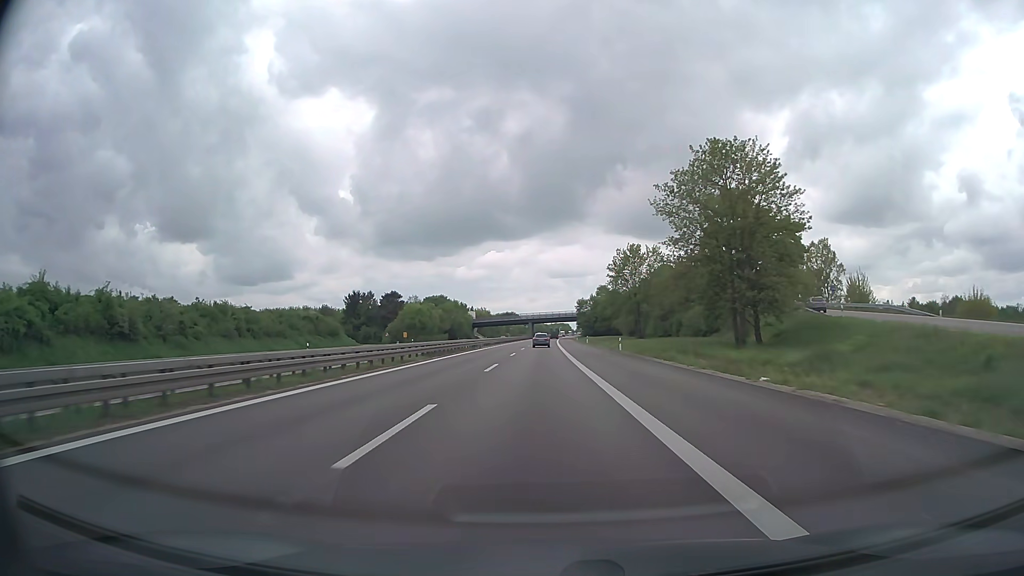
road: trunk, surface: asphalt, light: Day
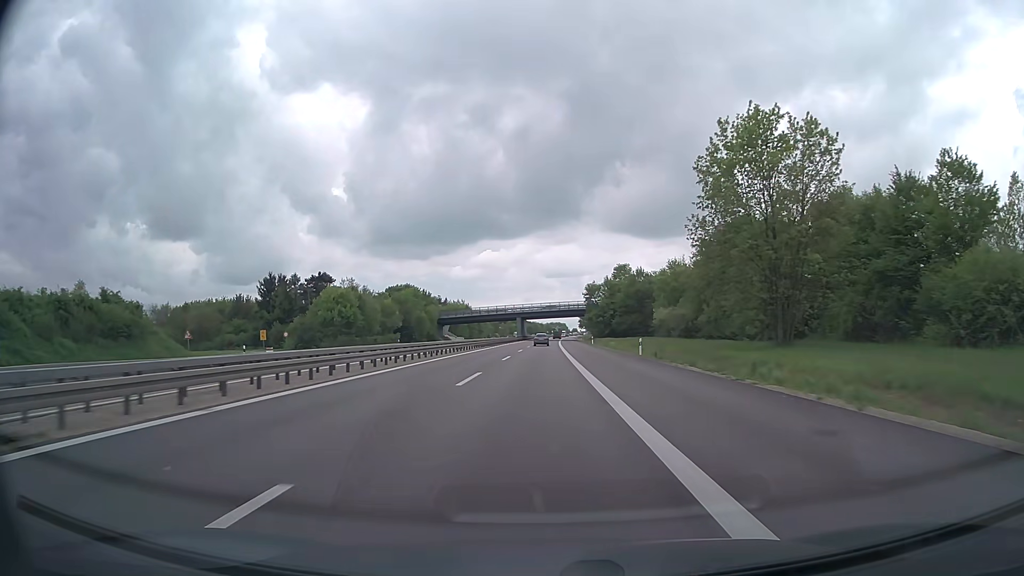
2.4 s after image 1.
(+0.3, +61.2) m; +1°
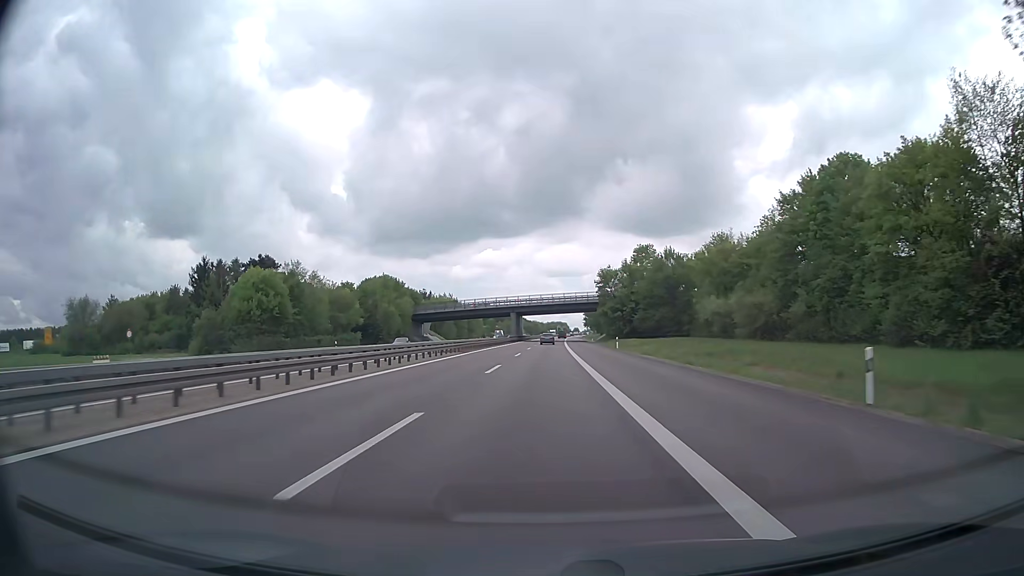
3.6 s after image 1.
(-0.1, +30.6) m; 0°
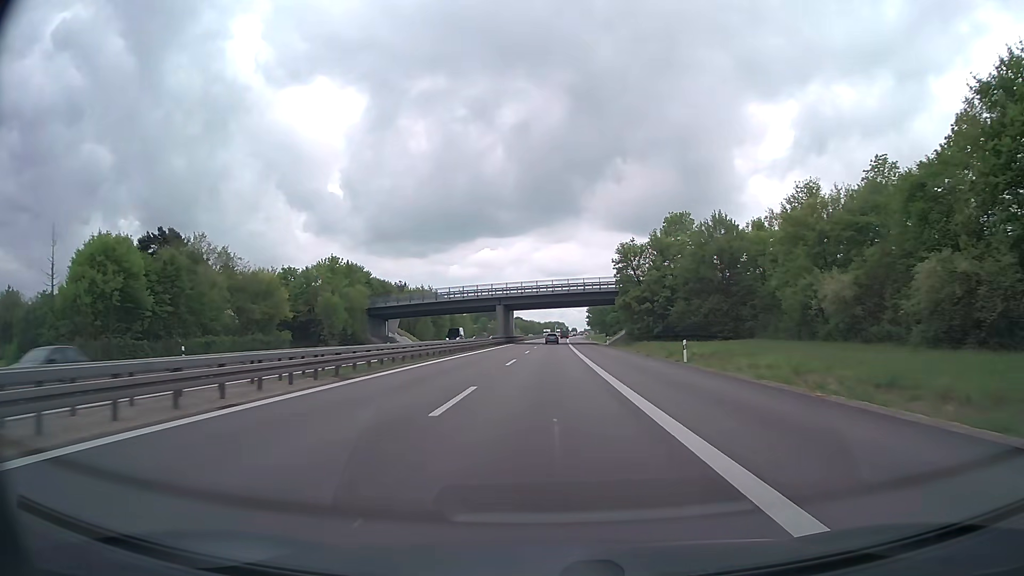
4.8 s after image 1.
(0.0, +30.5) m; 0°
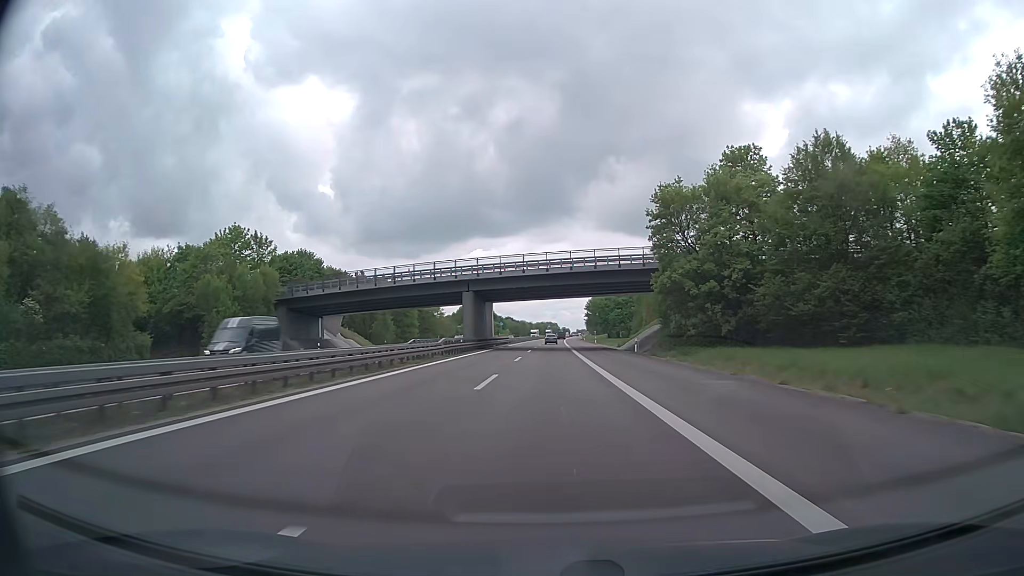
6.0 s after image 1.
(+0.1, +30.5) m; +1°
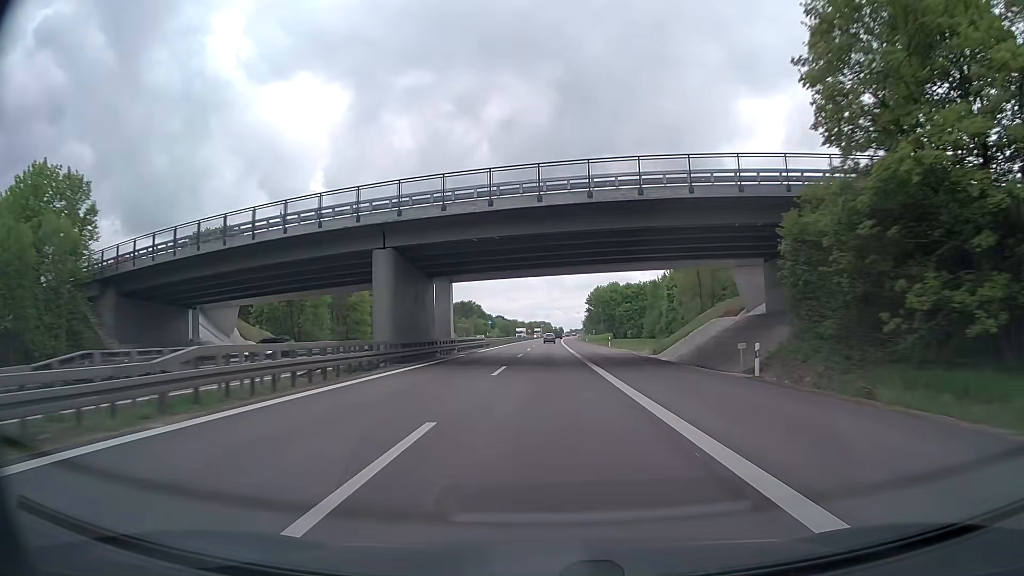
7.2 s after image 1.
(+0.1, +30.6) m; 0°
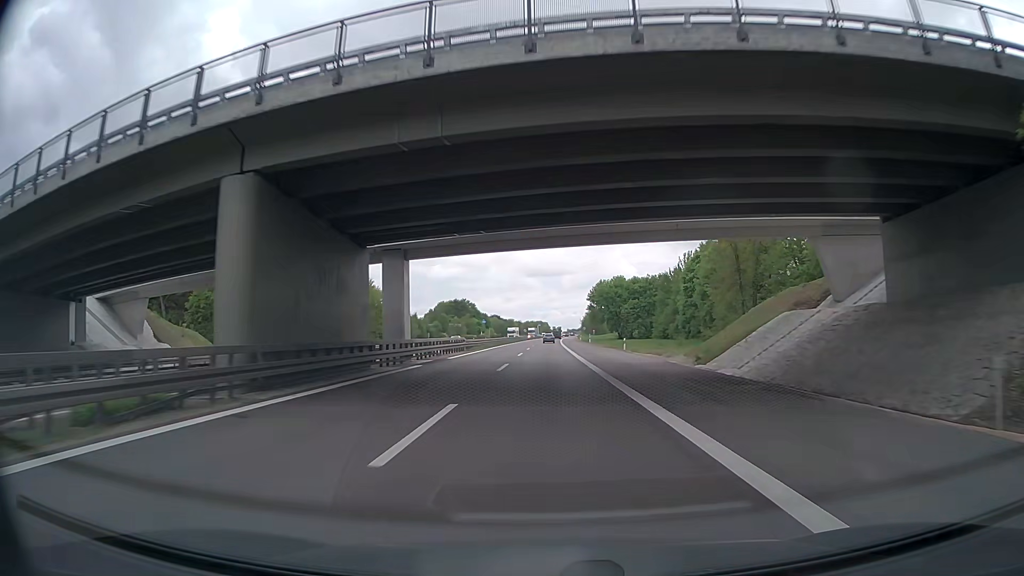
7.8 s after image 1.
(0.0, +15.4) m; 0°
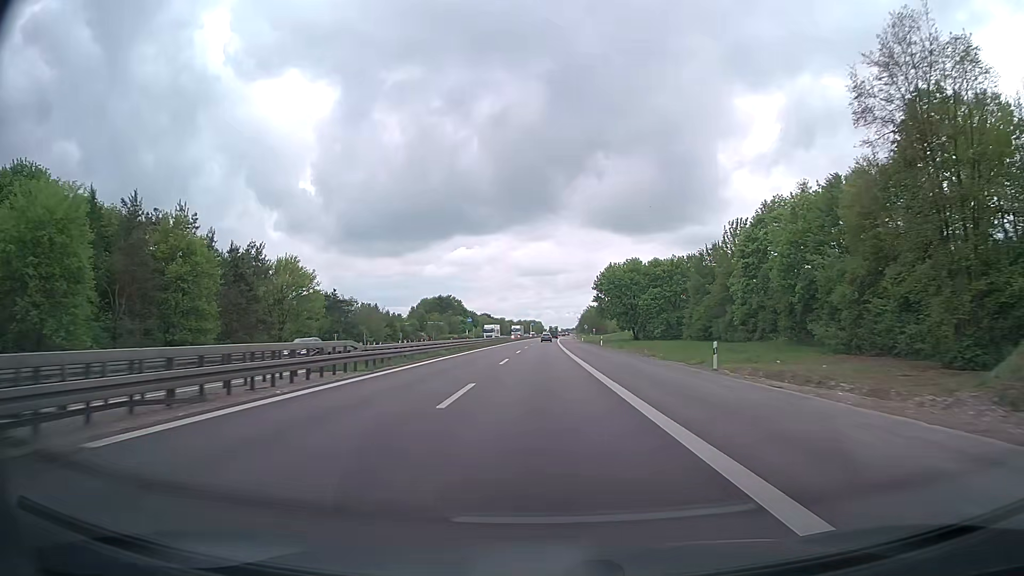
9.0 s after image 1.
(+0.2, +30.8) m; +1°
(0, +10) (0, +20) (0, +30) (0, +40) (0, +50) (0, +60) (0, +70) (+1, +80) (+1, +90) (+1, +100) m
